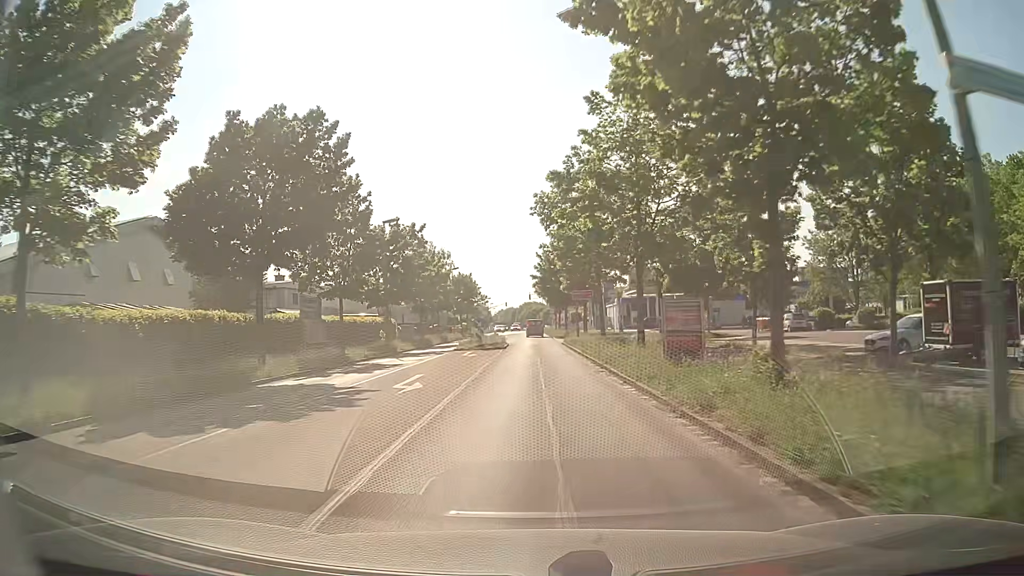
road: tertiary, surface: asphalt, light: Day
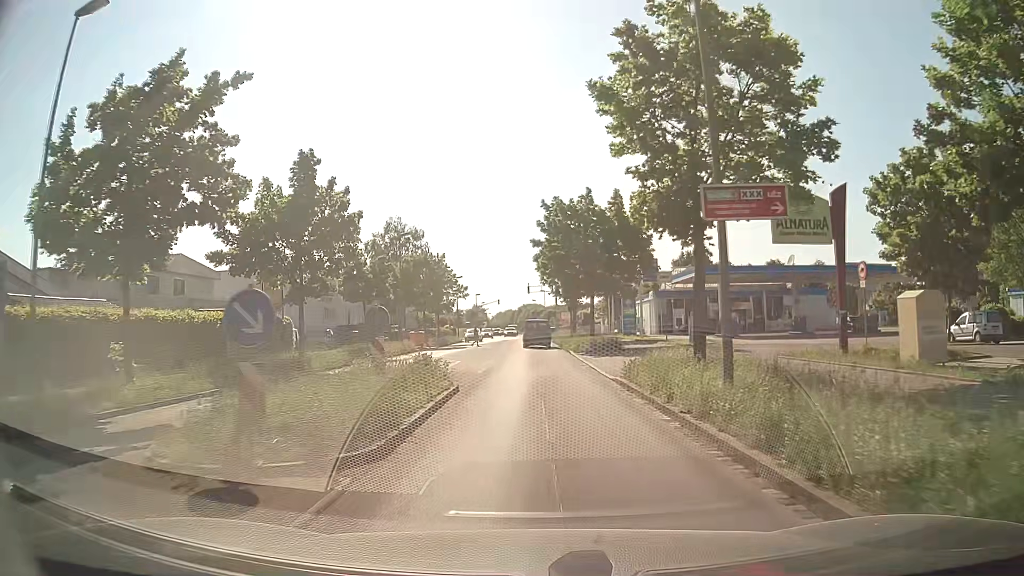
(-0.3, +29.4) m; 0°
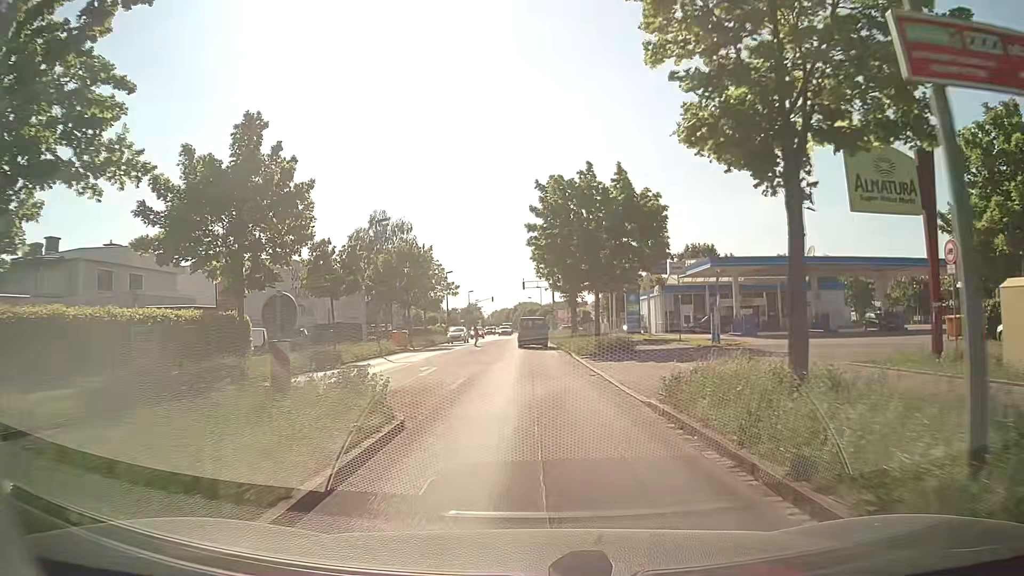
(0.0, +5.5) m; 0°
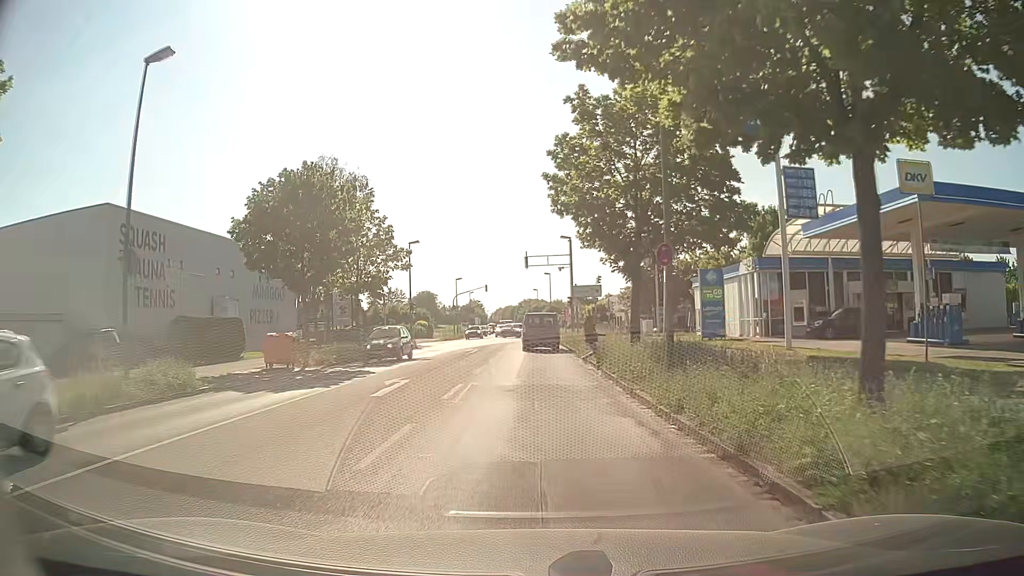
(-0.3, +25.8) m; -1°
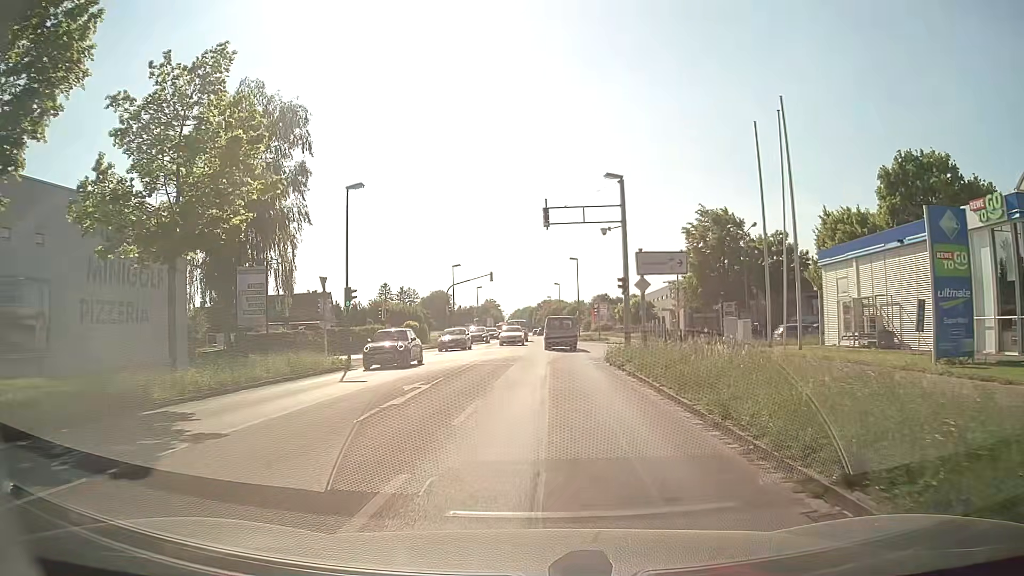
(-0.1, +20.9) m; 0°
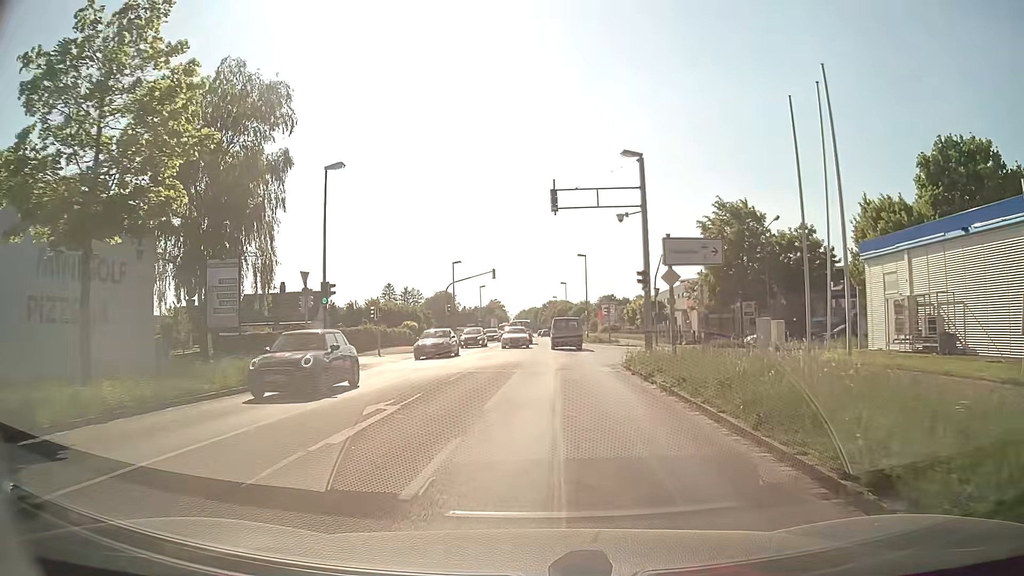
(-0.1, +4.0) m; -1°
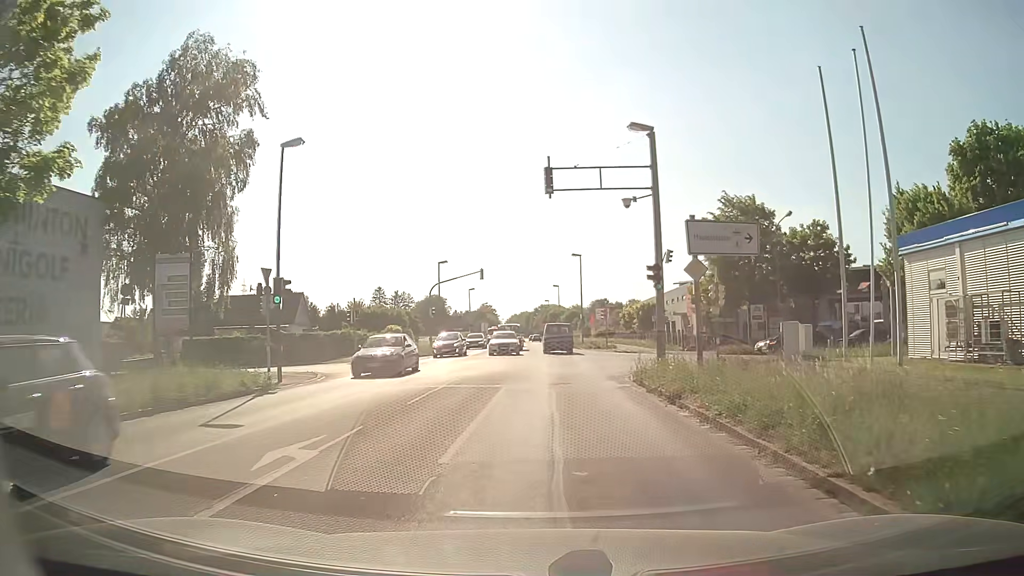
(0.0, +4.0) m; 0°
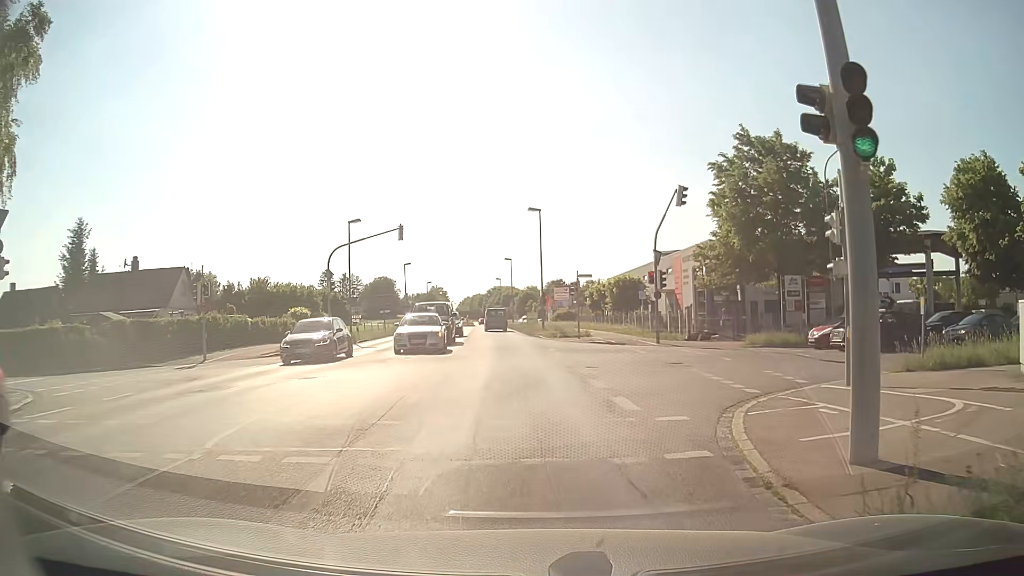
(+0.6, +14.6) m; +4°
(+1, +10) (+7, +18) (+16, +21) (+26, +23) (+36, +24) (+46, +25) (+56, +26) (+66, +27) (+76, +28) (+85, +29) m
